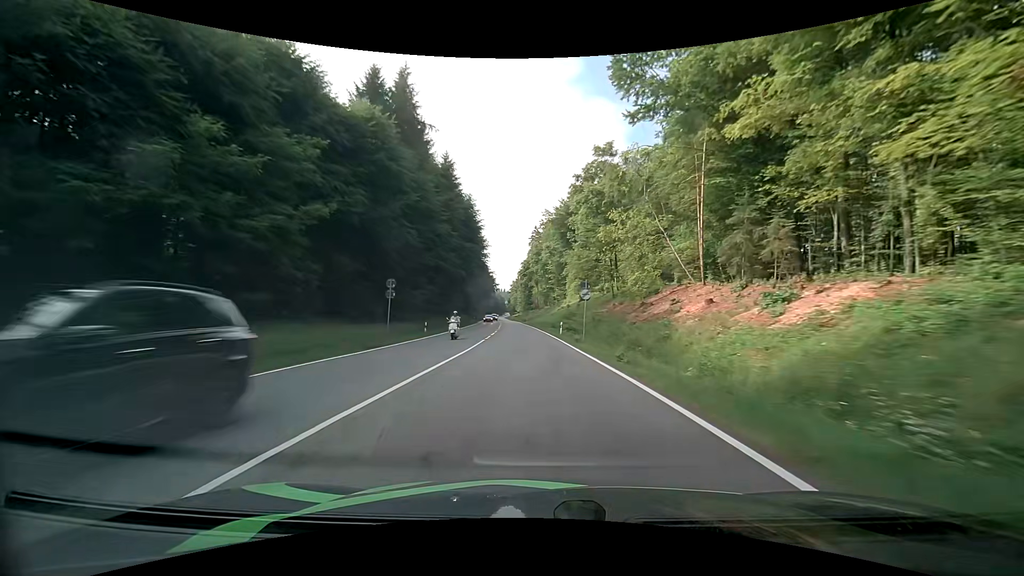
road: secondary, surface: asphalt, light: Day
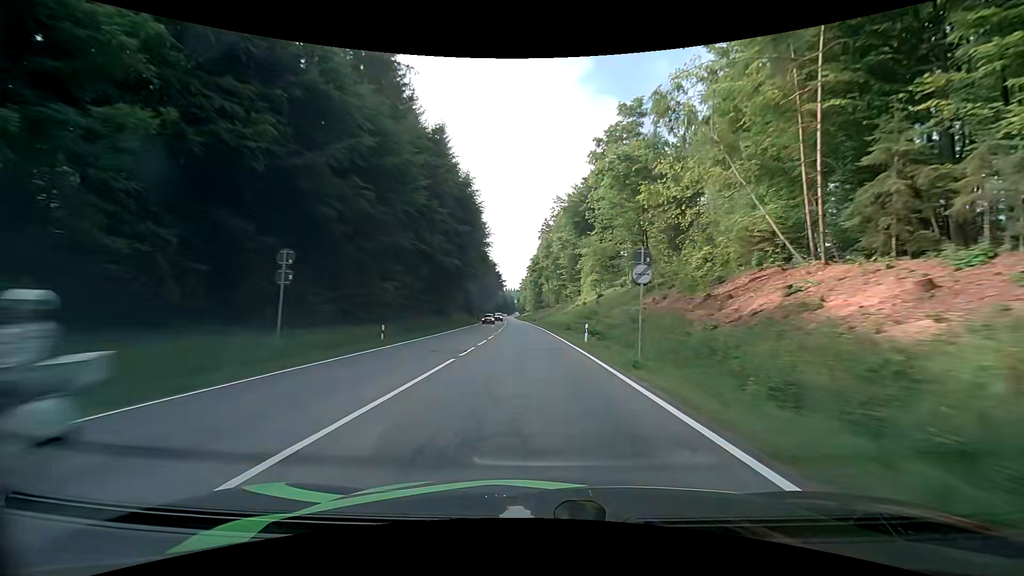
(-0.2, +13.3) m; -2°
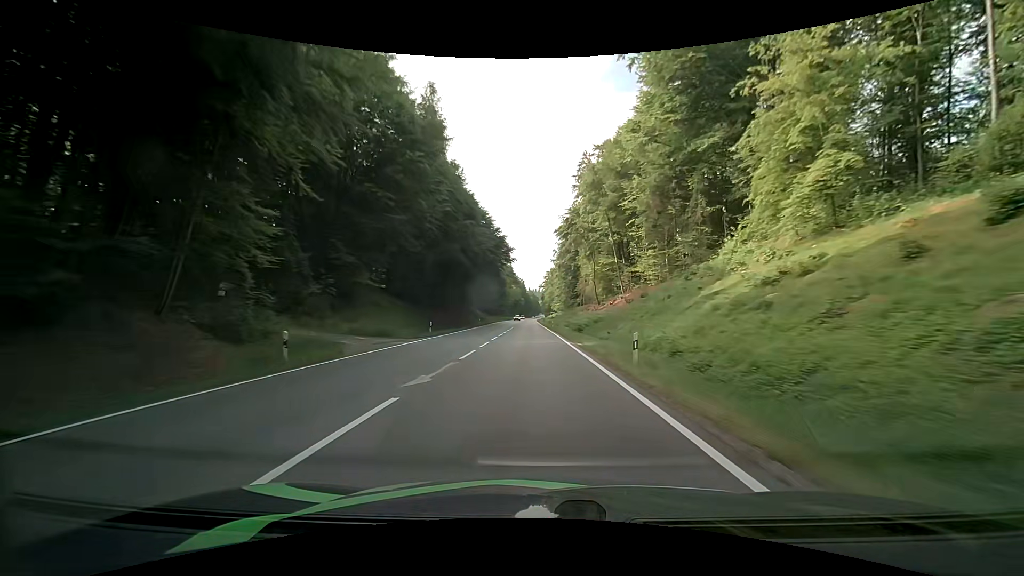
(-1.6, +68.8) m; -3°
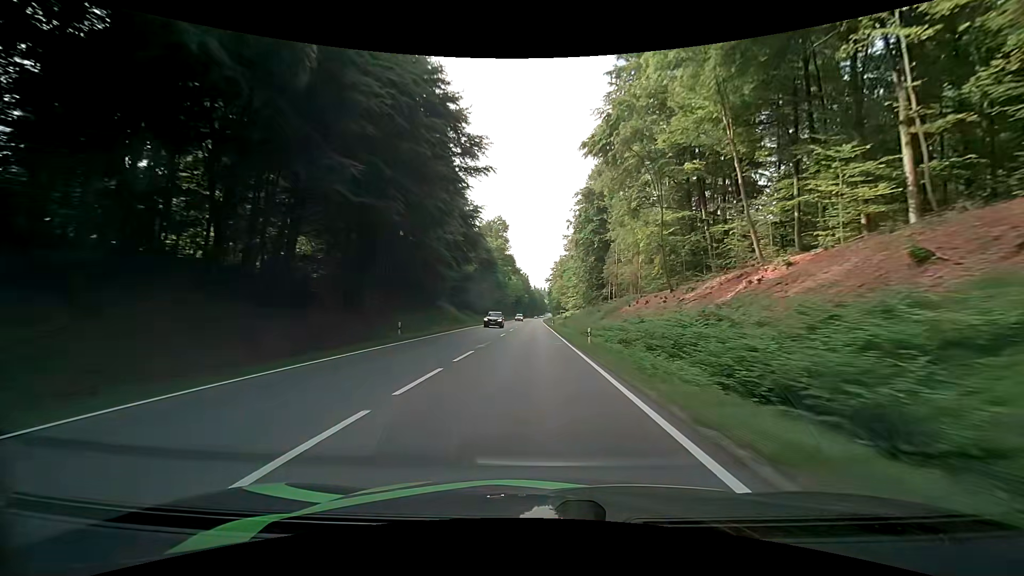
(-0.2, +43.4) m; 0°
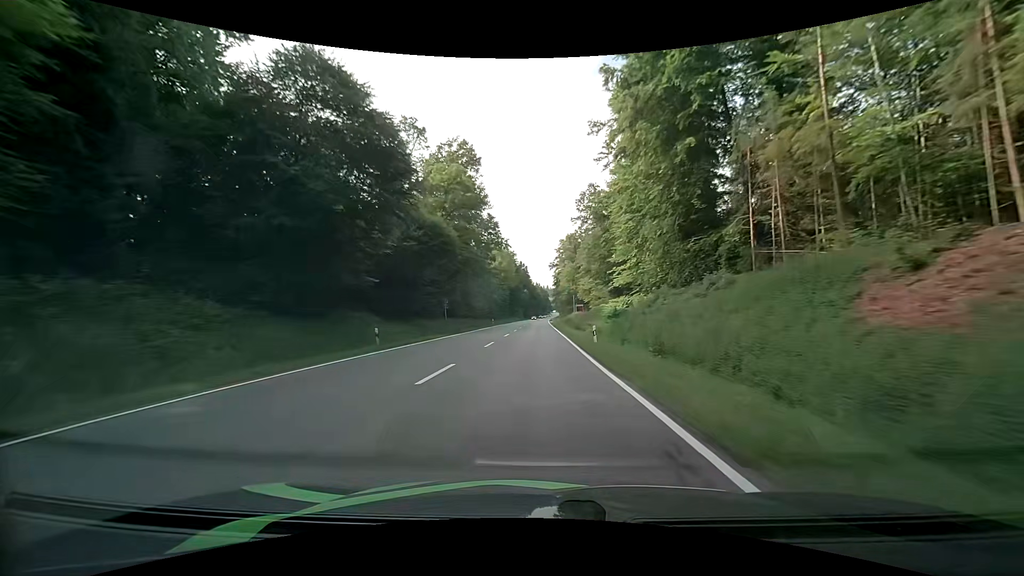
(-0.3, +60.1) m; -1°
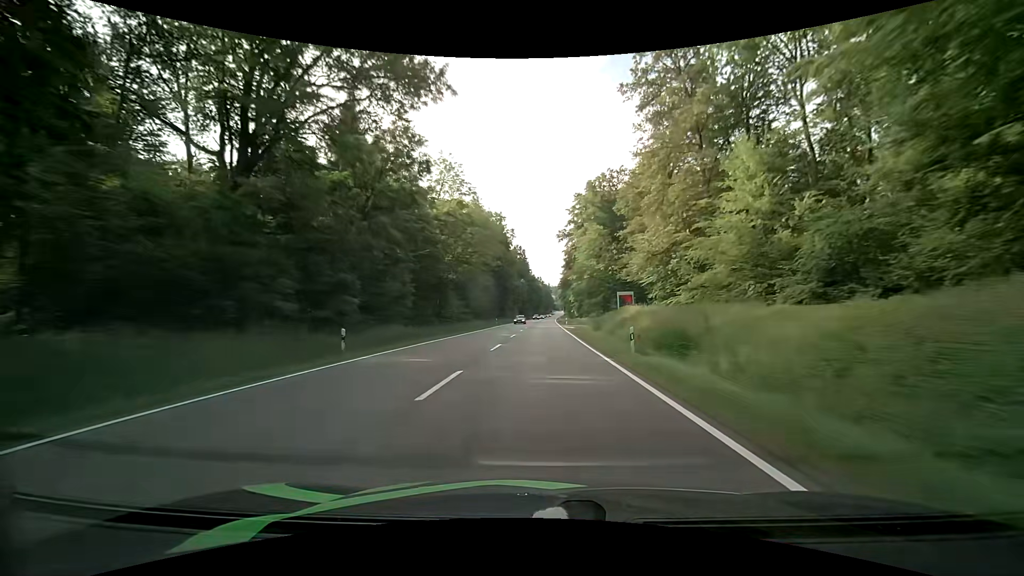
(0.0, +60.4) m; +1°
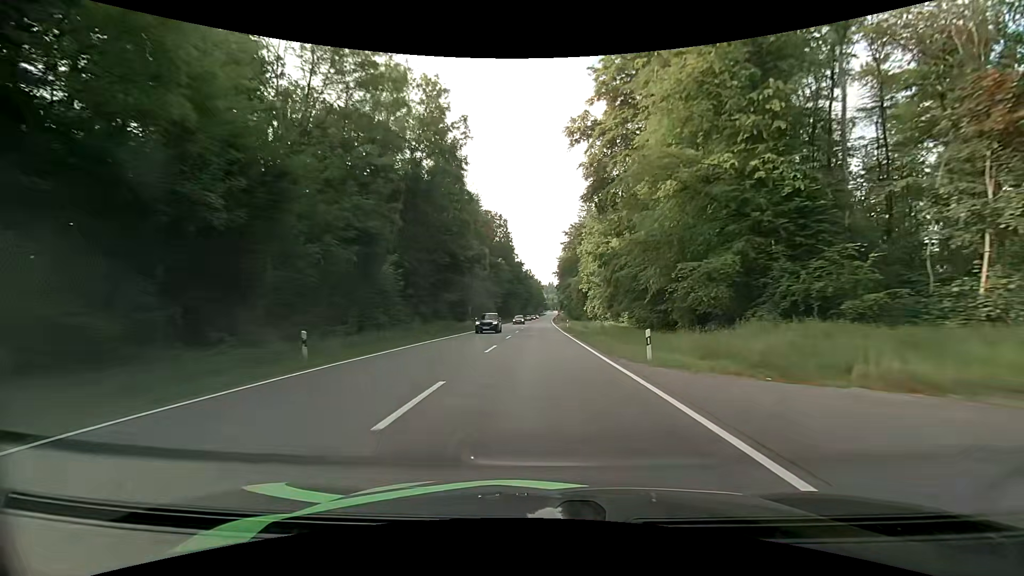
(0.0, +59.1) m; +1°
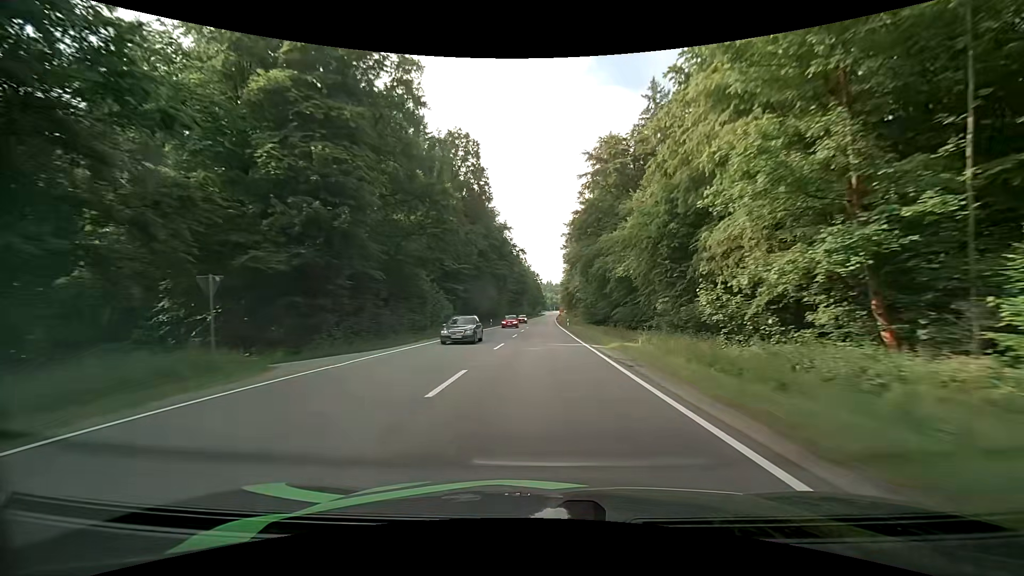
(+0.1, +57.4) m; 0°
(0, +10) (0, +20) (0, +30) (0, +40) (0, +50) (0, +60) (+1, +70) (+1, +80) (+1, +90) (+1, +100) m
